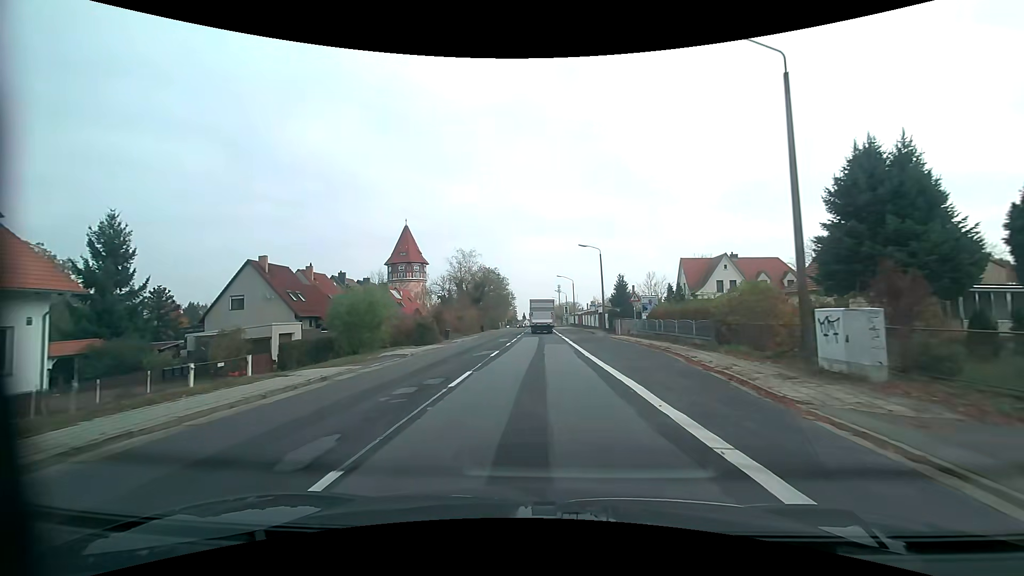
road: primary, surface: asphalt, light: Day
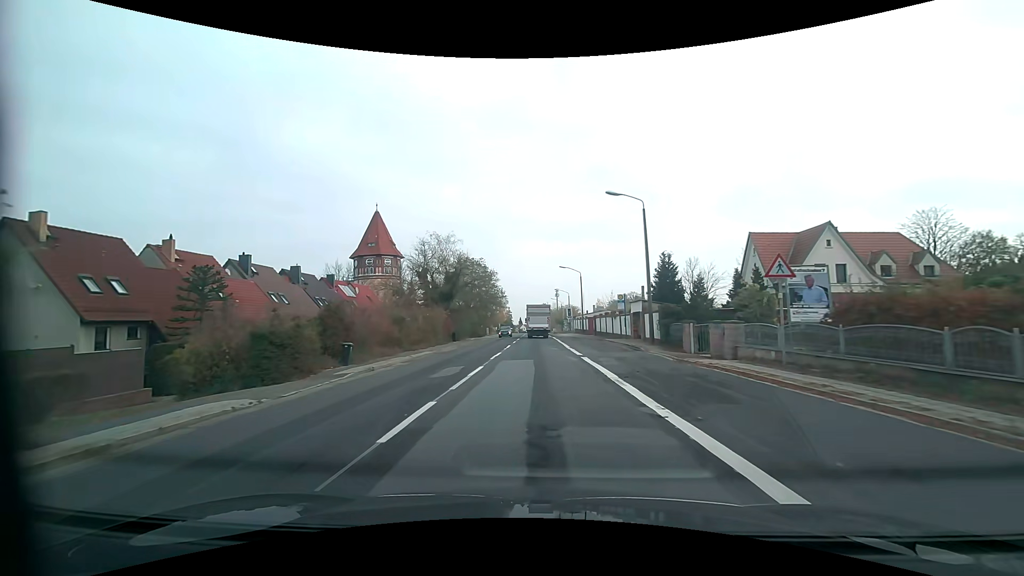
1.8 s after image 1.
(+0.2, +22.5) m; +1°
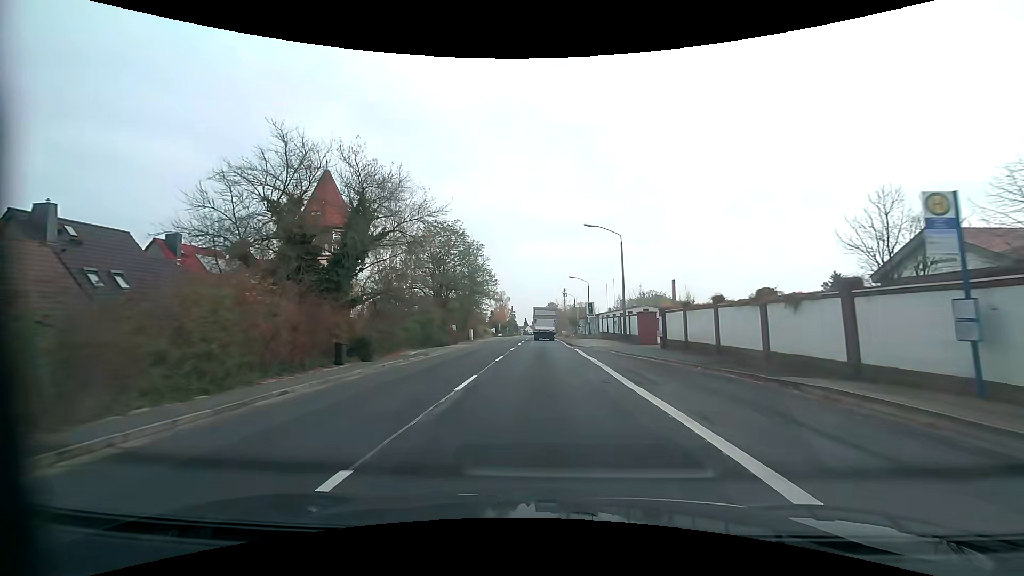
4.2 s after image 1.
(0.0, +30.3) m; 0°
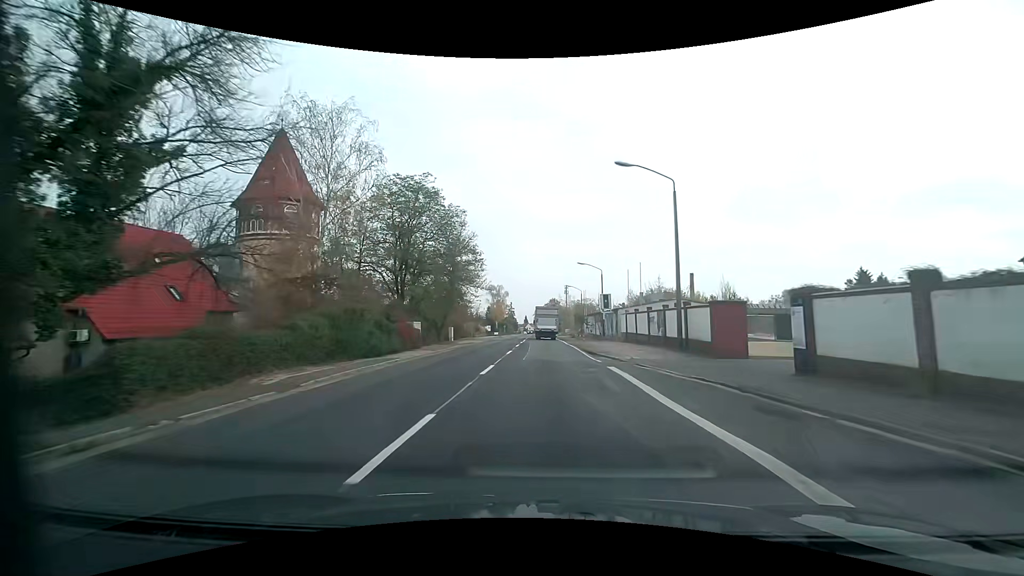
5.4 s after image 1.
(-0.1, +15.3) m; -1°
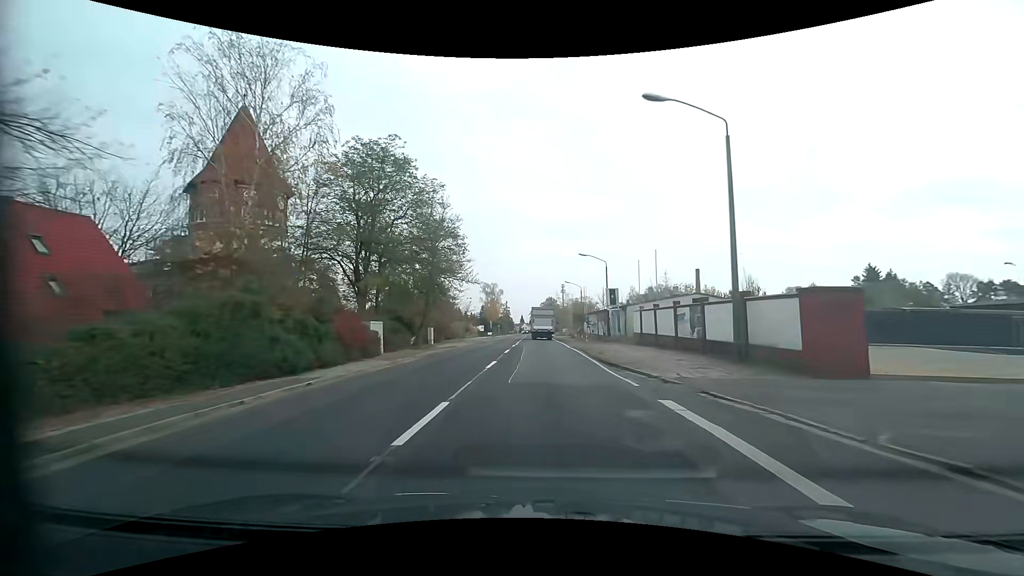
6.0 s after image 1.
(+0.1, +7.7) m; +1°
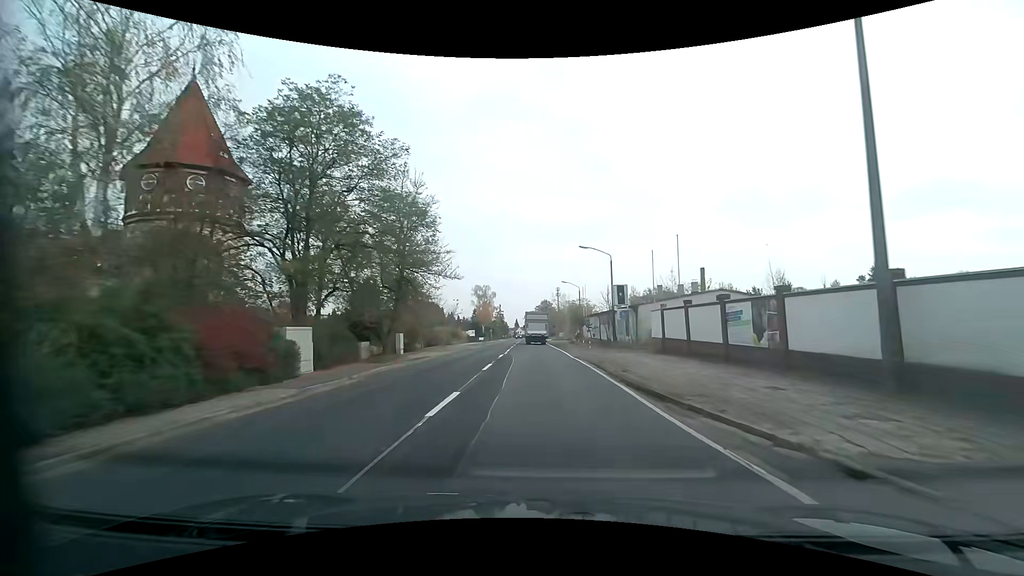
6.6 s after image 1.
(+0.1, +7.8) m; +1°
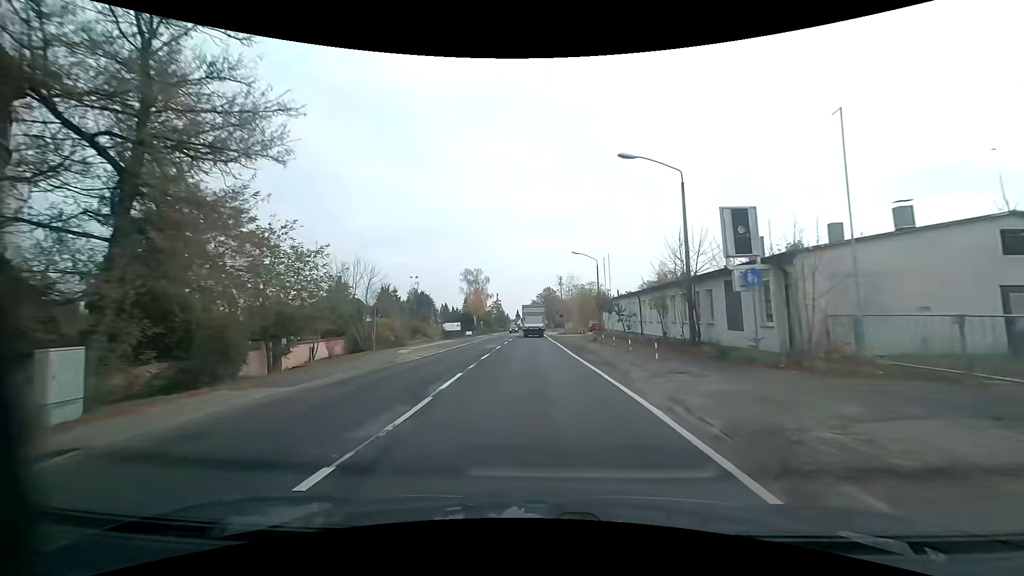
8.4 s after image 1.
(+0.2, +23.9) m; 0°
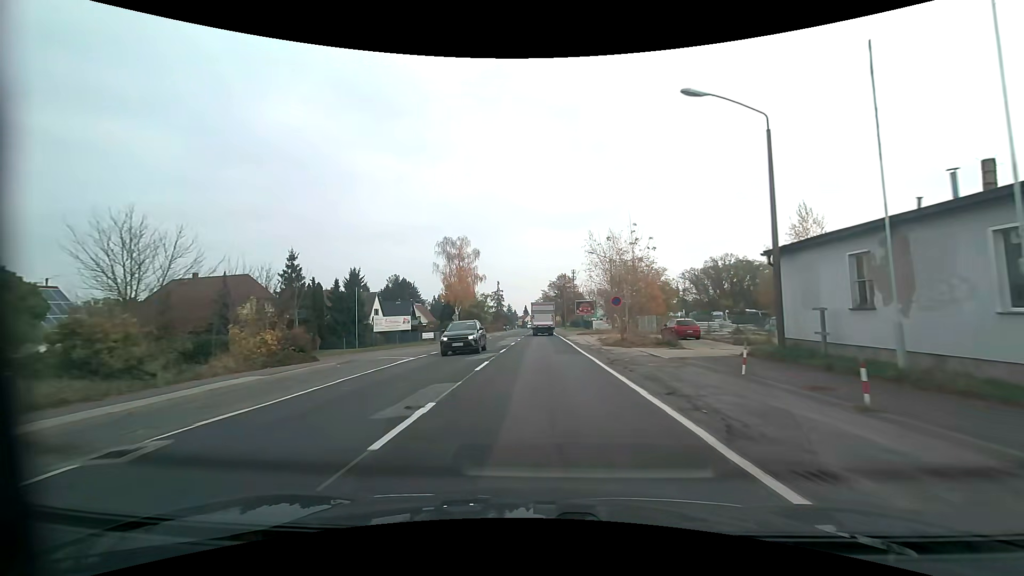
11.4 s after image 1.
(-0.6, +41.4) m; -1°
(0, +10) (0, +20) (0, +30) (0, +40) (0, +50) (0, +60) (+1, +70) (+1, +80) (+1, +90) (+1, +100) m
